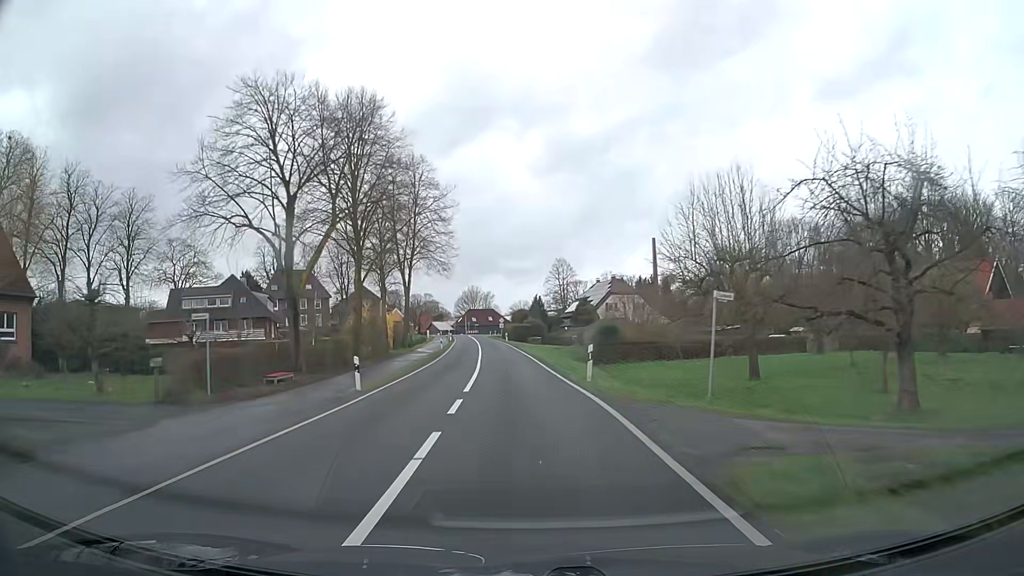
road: secondary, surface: asphalt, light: Day
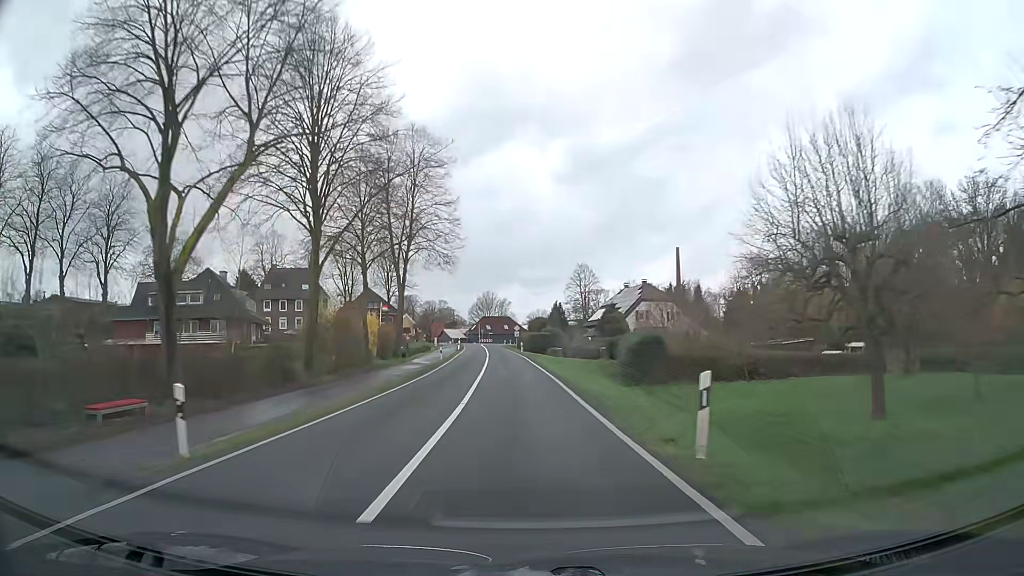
(-0.2, +11.4) m; -2°
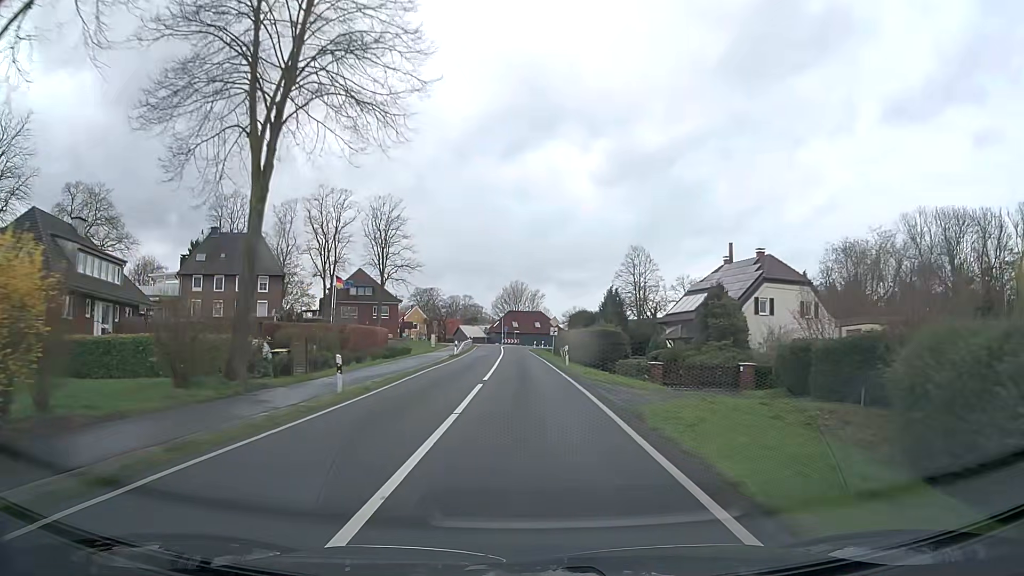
(-0.8, +33.6) m; -3°
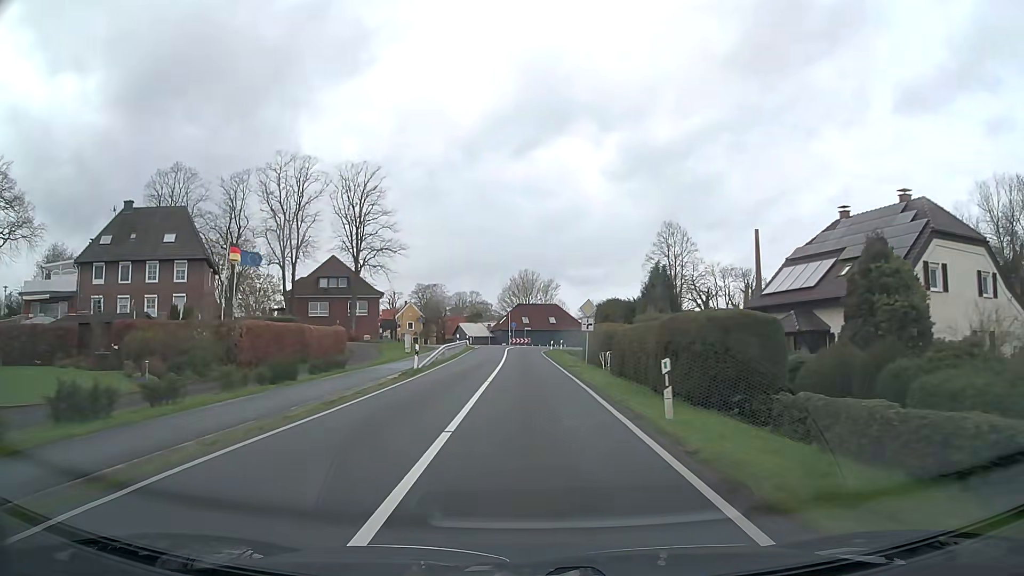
(-0.1, +21.2) m; 0°
